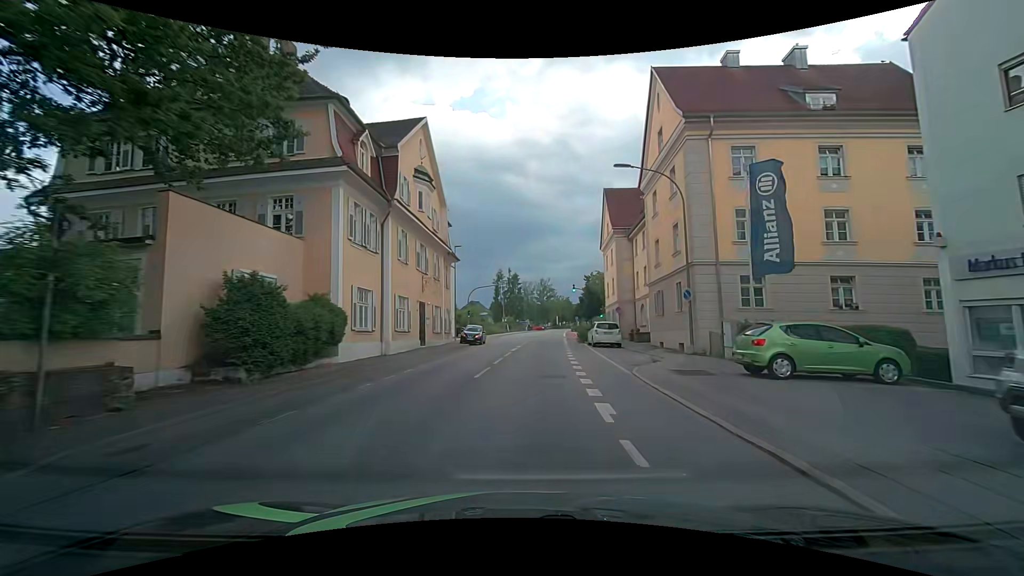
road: tertiary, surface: asphalt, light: Day
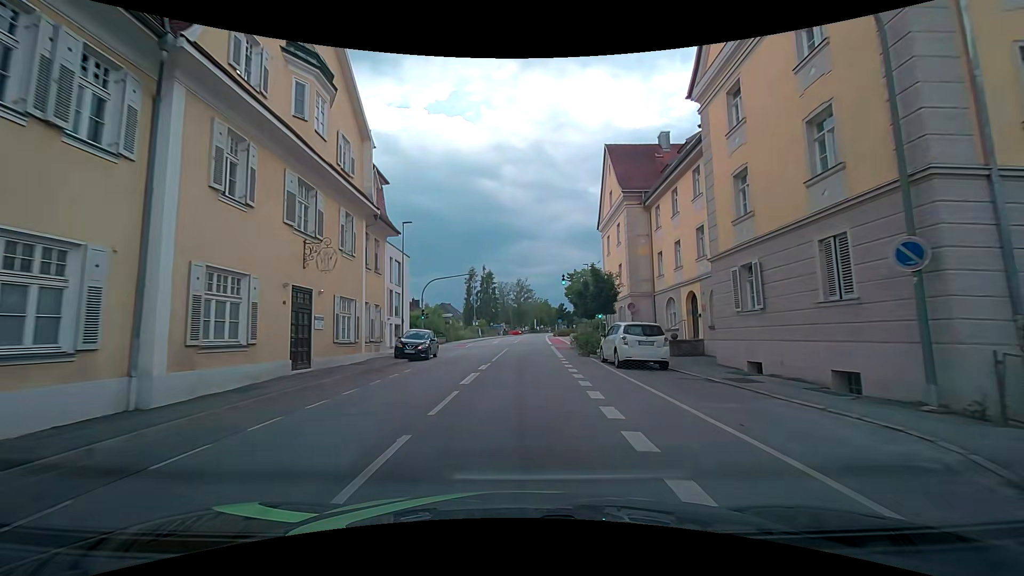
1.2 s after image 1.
(+0.2, +14.2) m; +3°
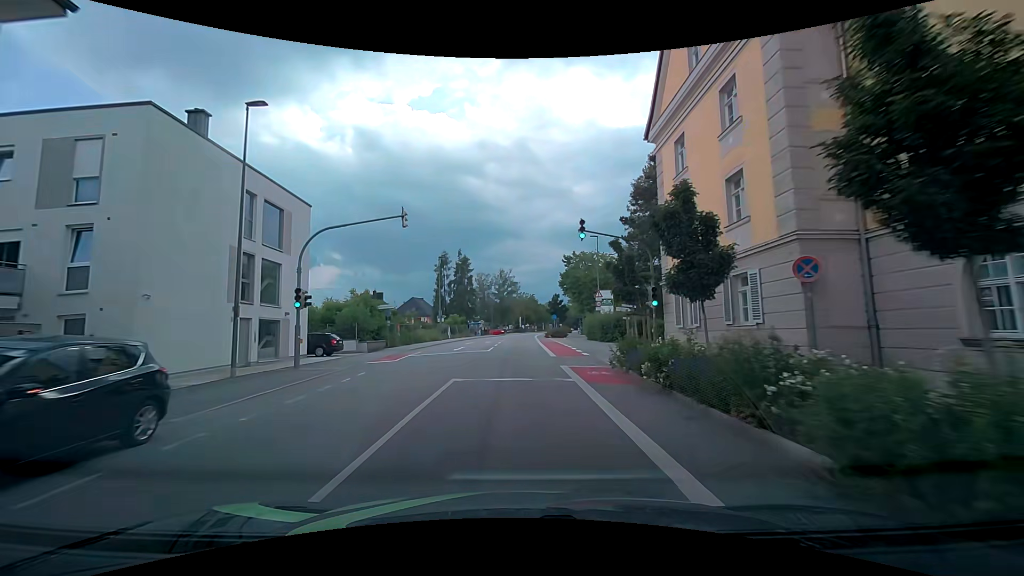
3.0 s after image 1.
(+0.4, +21.1) m; +2°
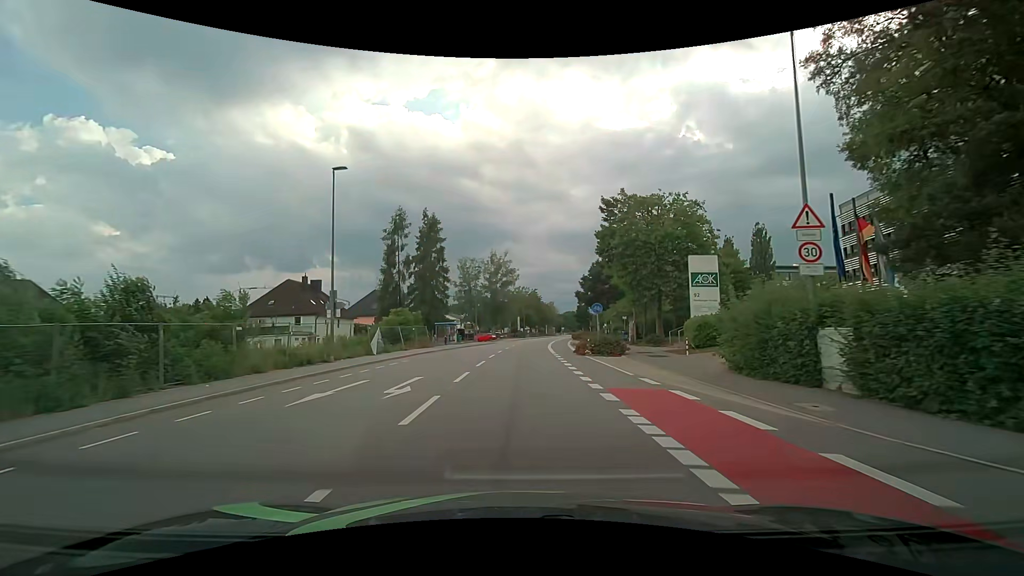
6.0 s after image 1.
(-0.1, +35.3) m; 0°
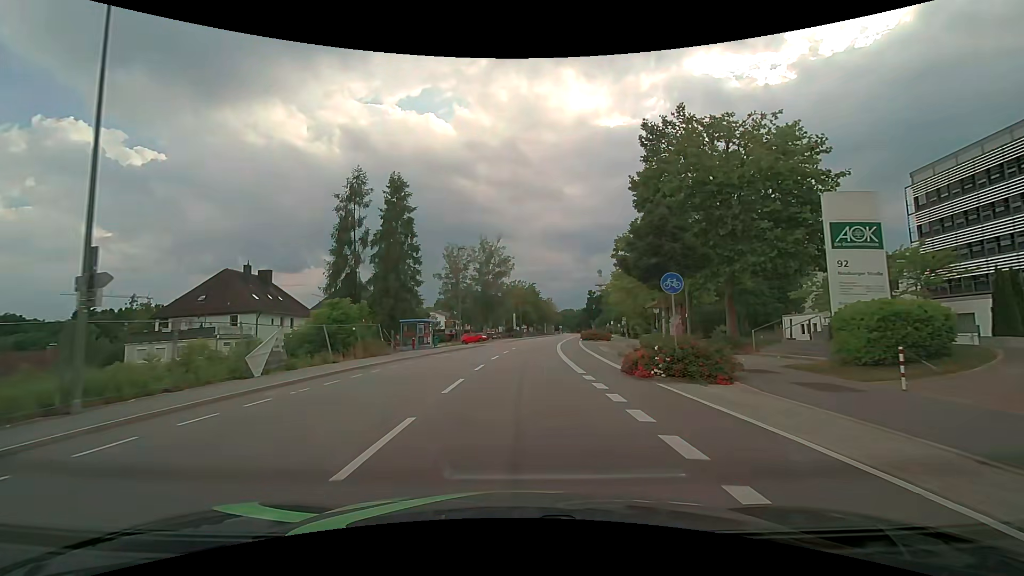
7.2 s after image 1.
(+0.1, +14.6) m; +1°
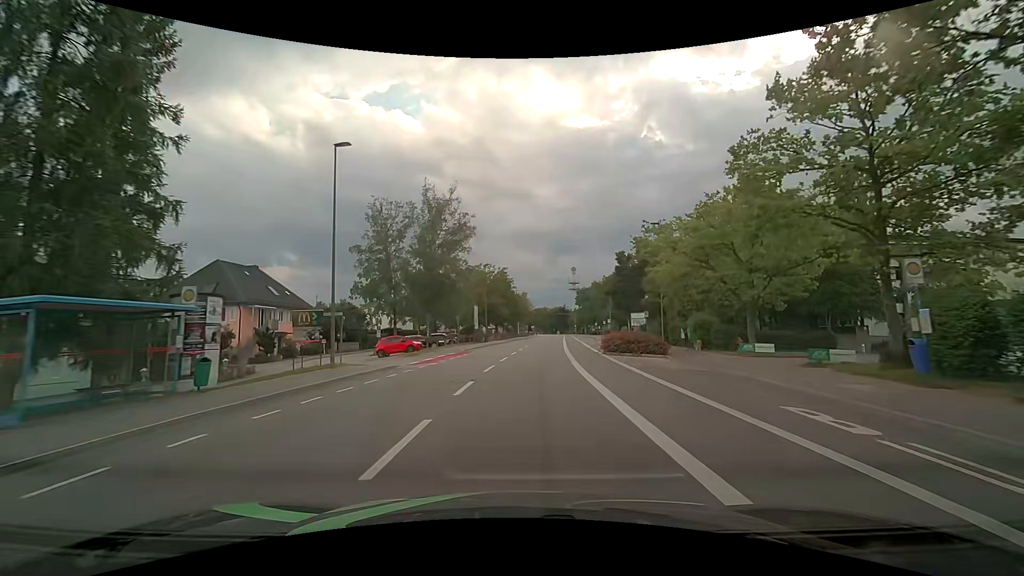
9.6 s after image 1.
(+0.5, +29.8) m; +4°
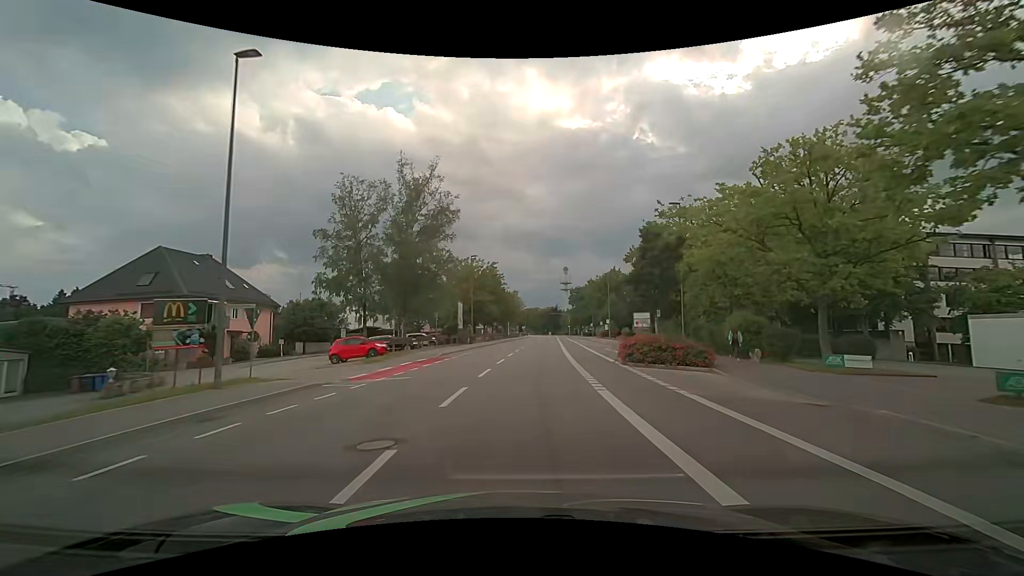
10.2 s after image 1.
(0.0, +7.6) m; +1°
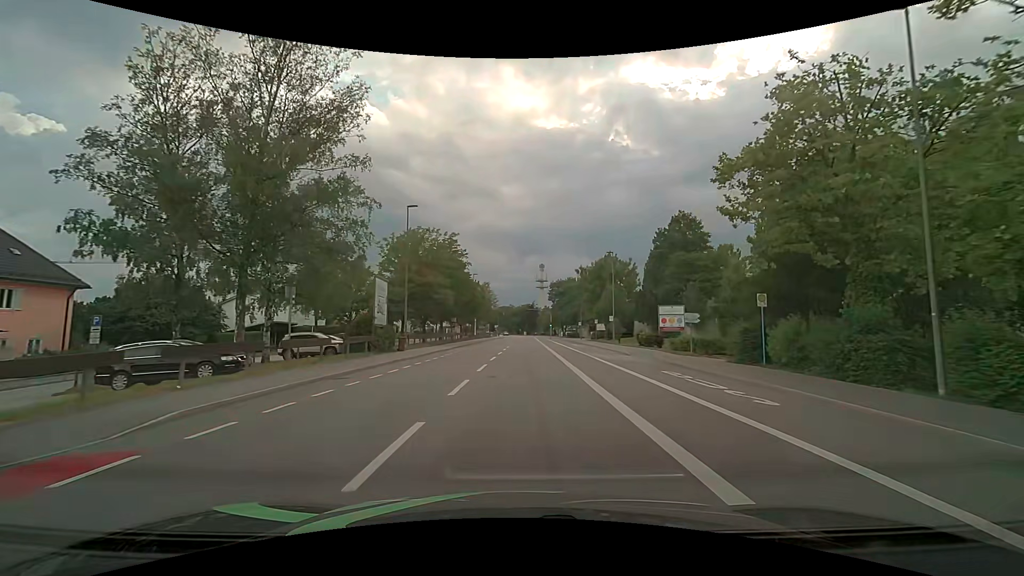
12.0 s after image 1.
(+0.6, +22.7) m; +3°
(0, +10) (0, +20) (0, +30) (+1, +40) (+1, +50) (+1, +60) (+2, +70) (+2, +80) (+2, +90) (+2, +100) m
